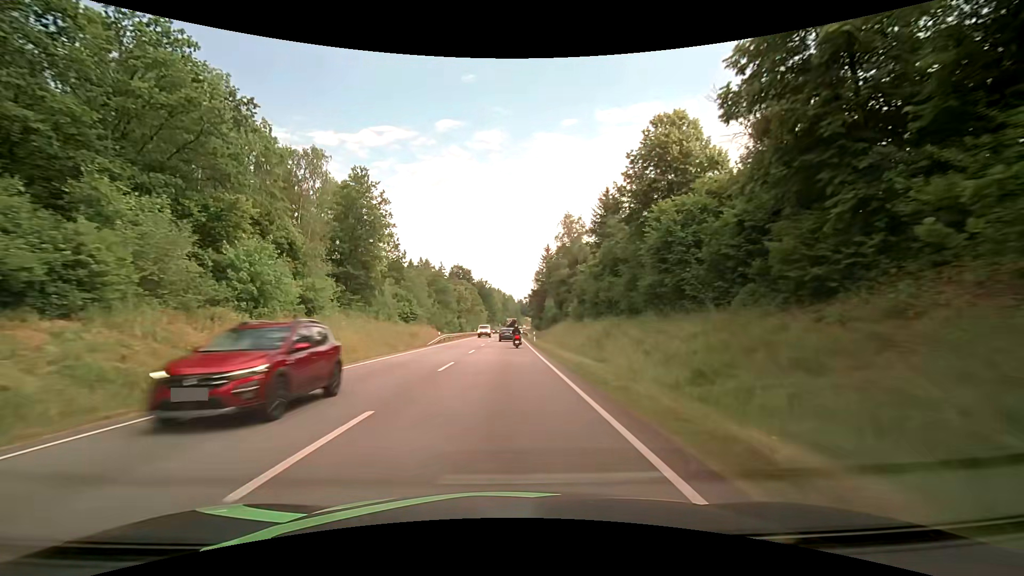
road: primary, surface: asphalt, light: Day
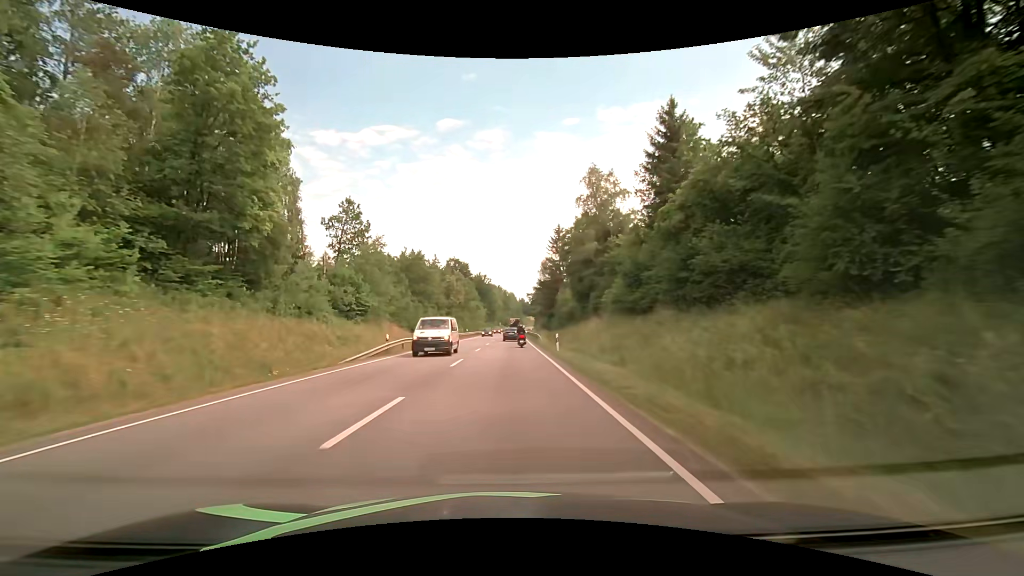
(-0.1, +22.4) m; 0°
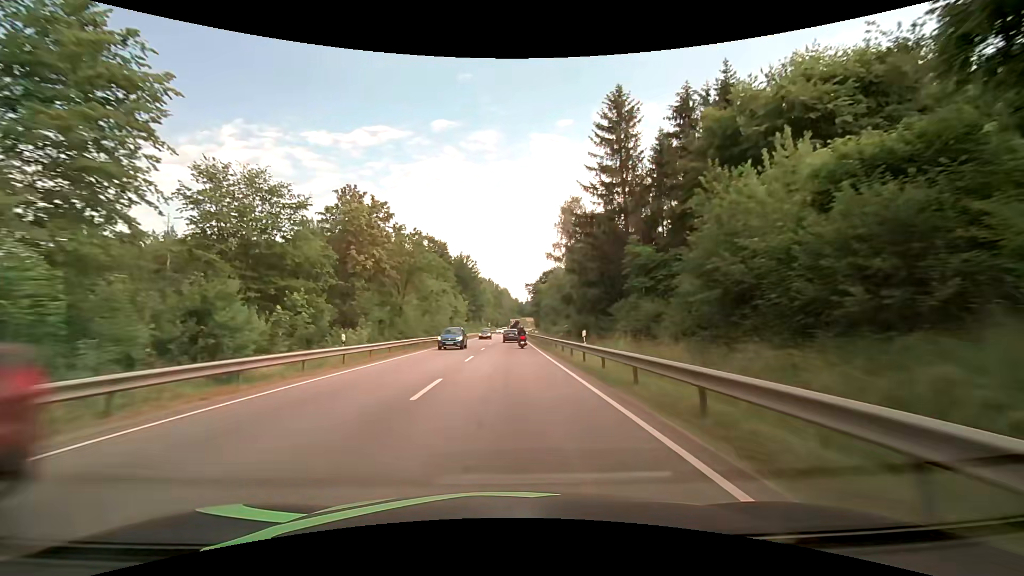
(0.0, +56.0) m; +1°
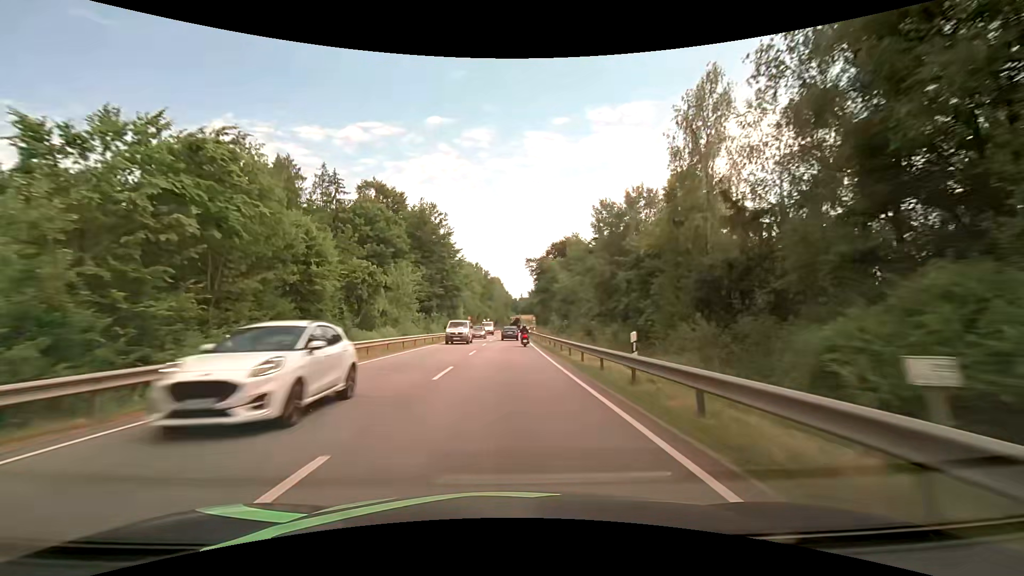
(+0.3, +56.4) m; +1°
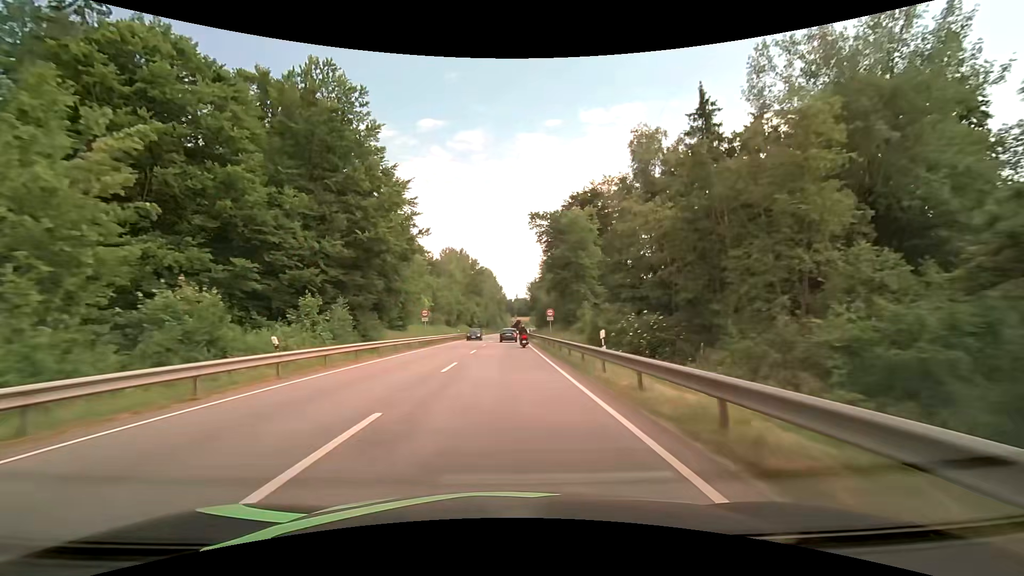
(+0.2, +45.3) m; +1°
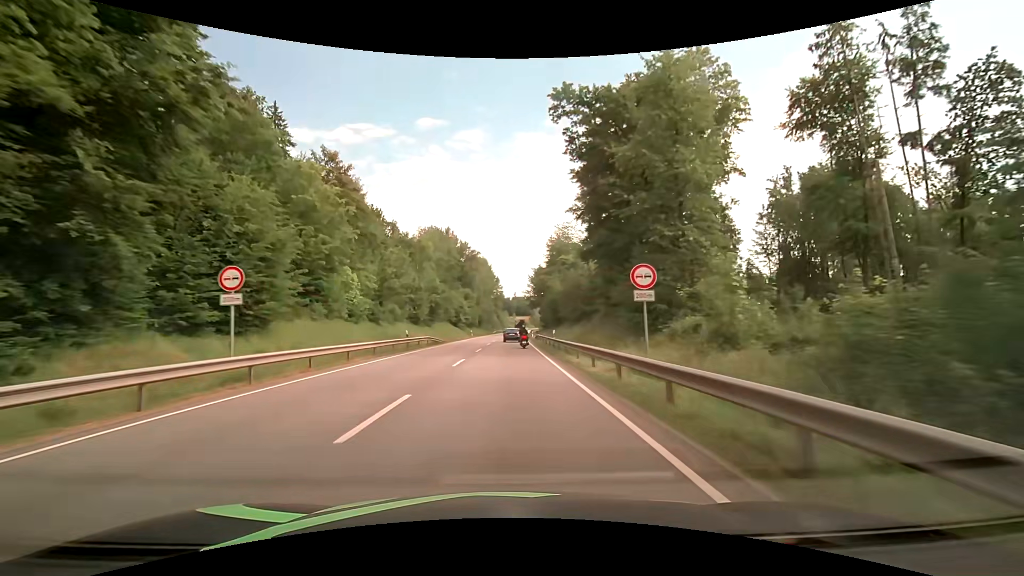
(0.0, +33.8) m; 0°
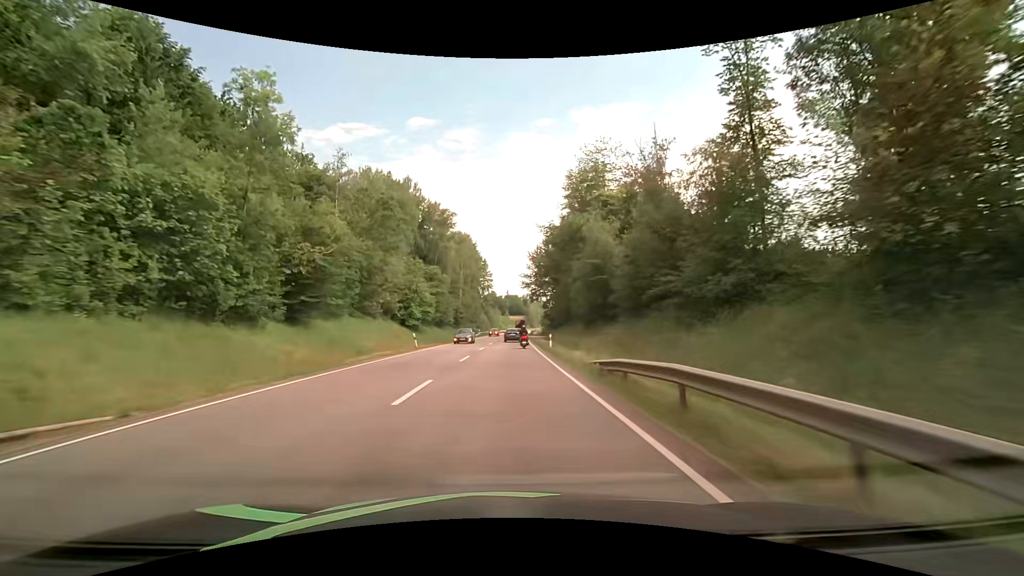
(+0.1, +45.0) m; +1°
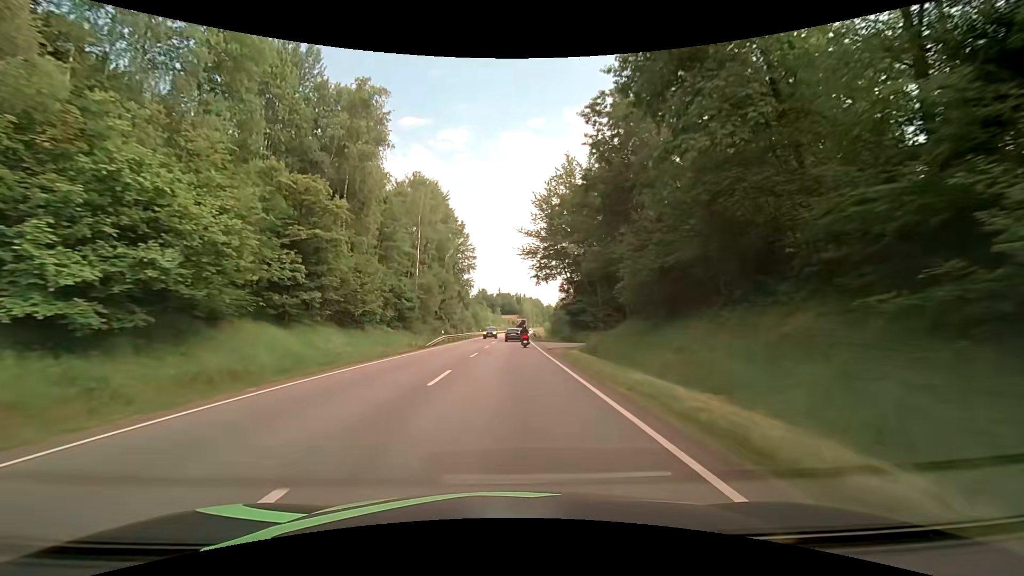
(0.0, +44.9) m; 0°
(0, +10) (0, +20) (0, +30) (+1, +40) (+1, +50) (+1, +60) (+1, +70) (+2, +80) (+2, +90) (+3, +100) m
